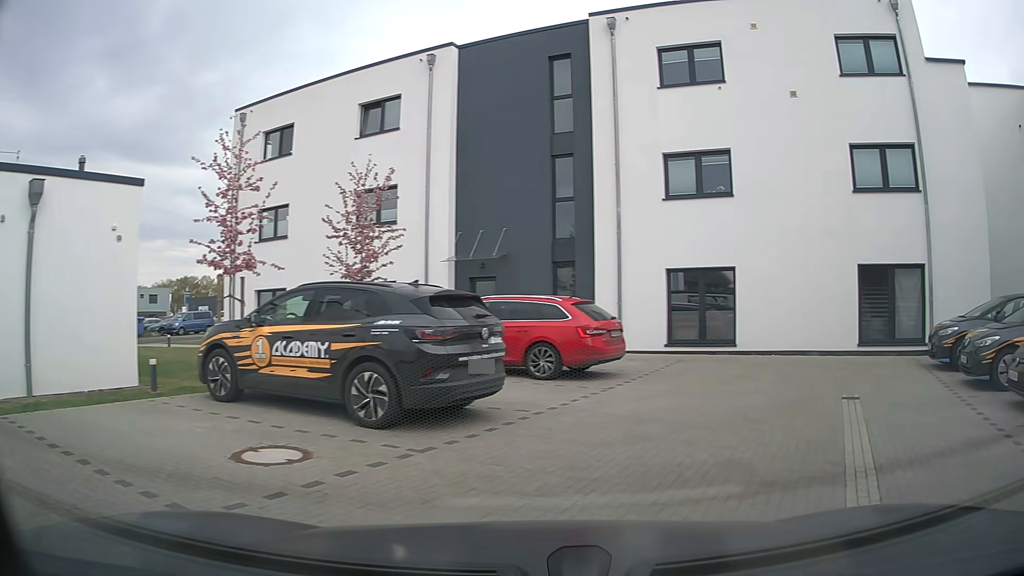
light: Day
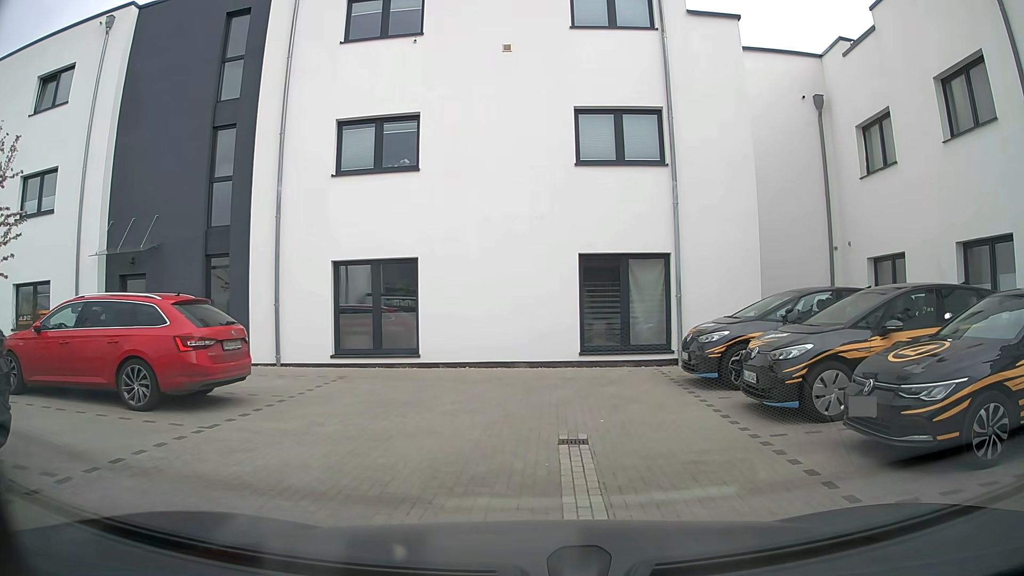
(+1.0, +3.6) m; +26°
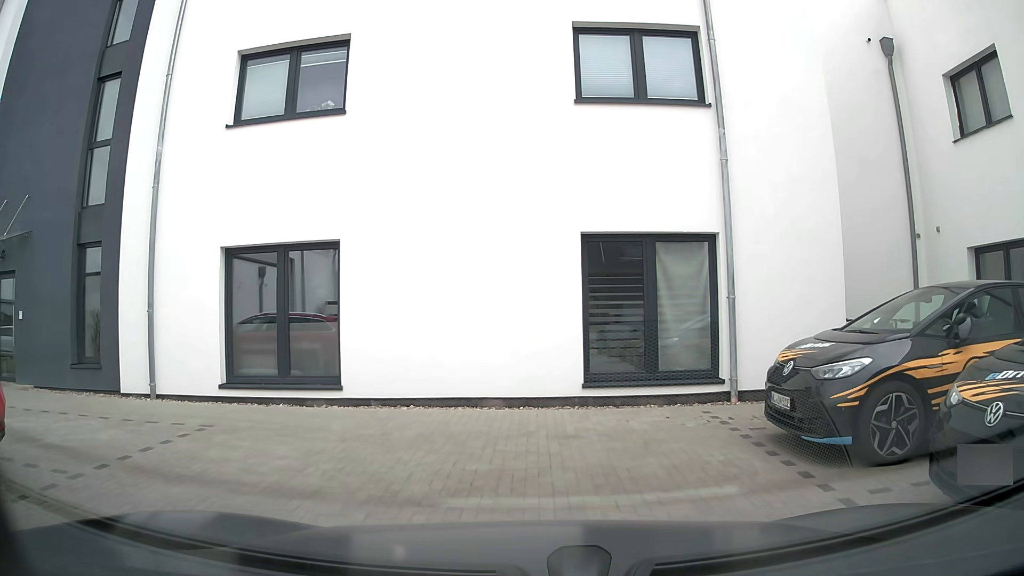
(0.0, +4.9) m; +1°
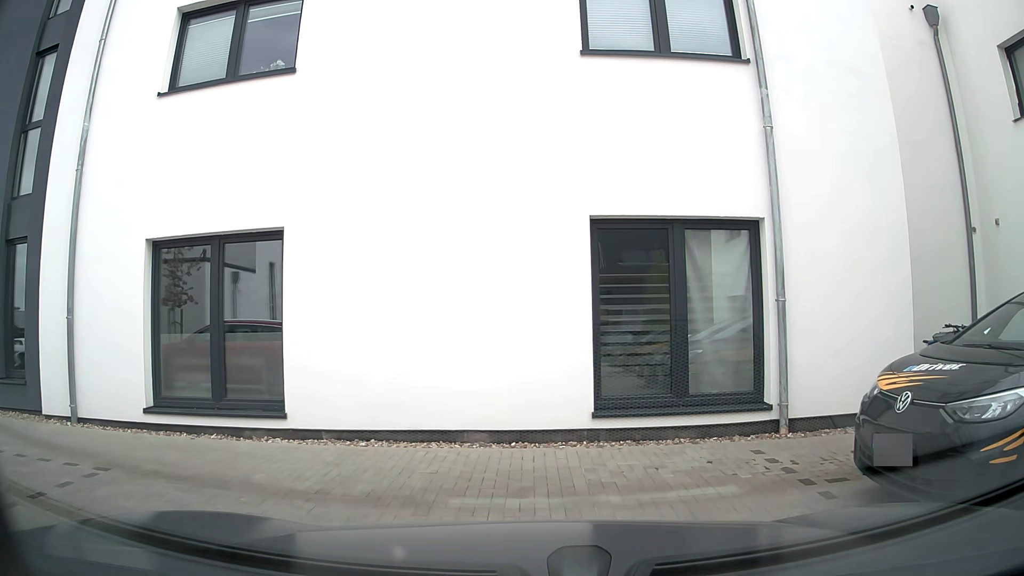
(0.0, +2.1) m; -1°
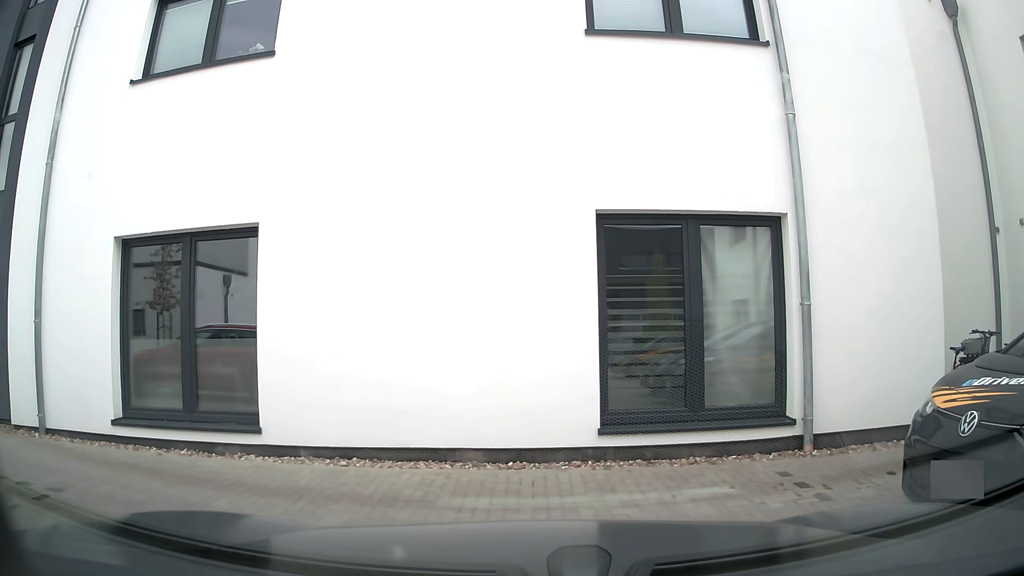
(0.0, +0.7) m; 0°
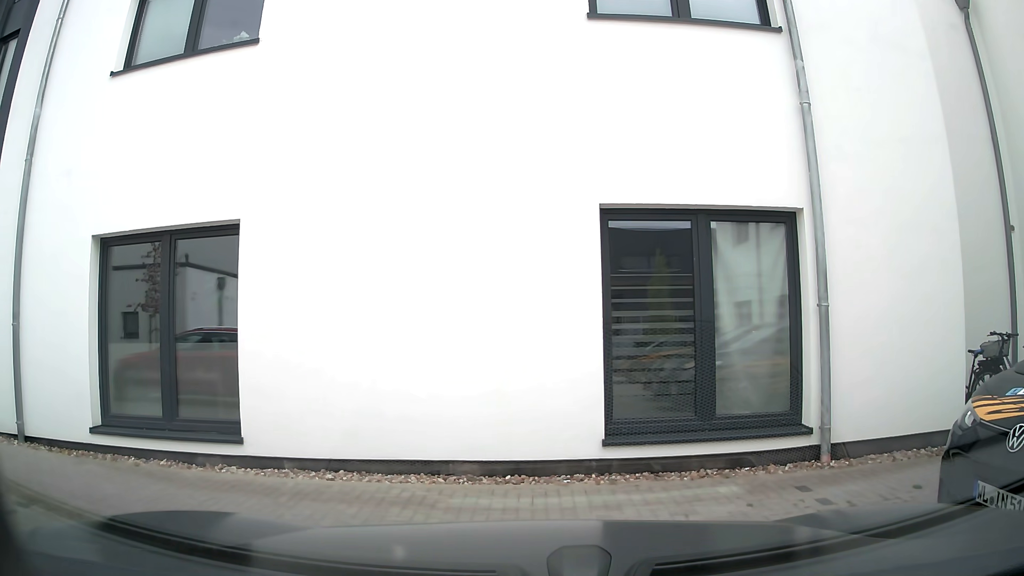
(0.0, +0.4) m; 0°
